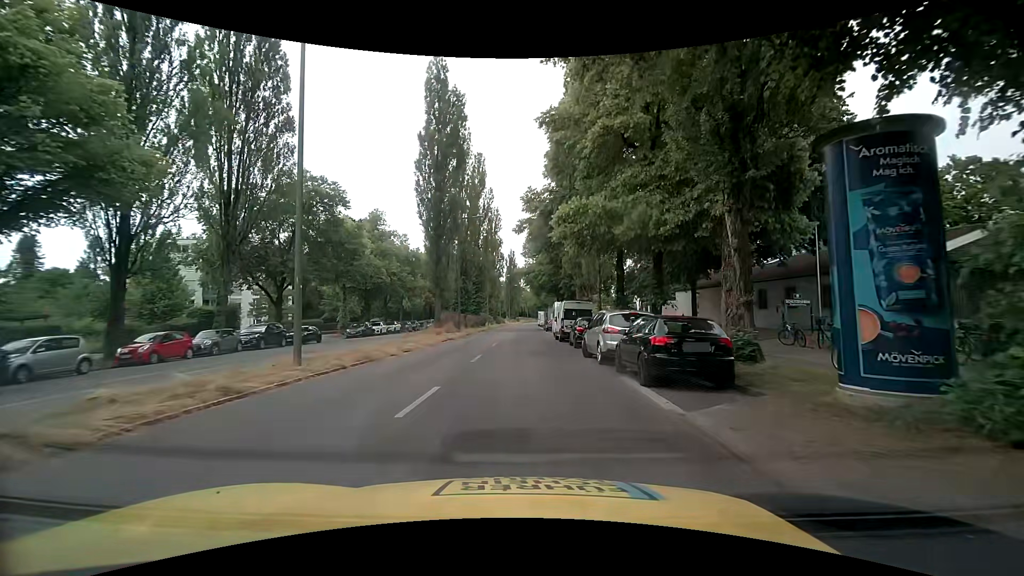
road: secondary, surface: asphalt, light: Day
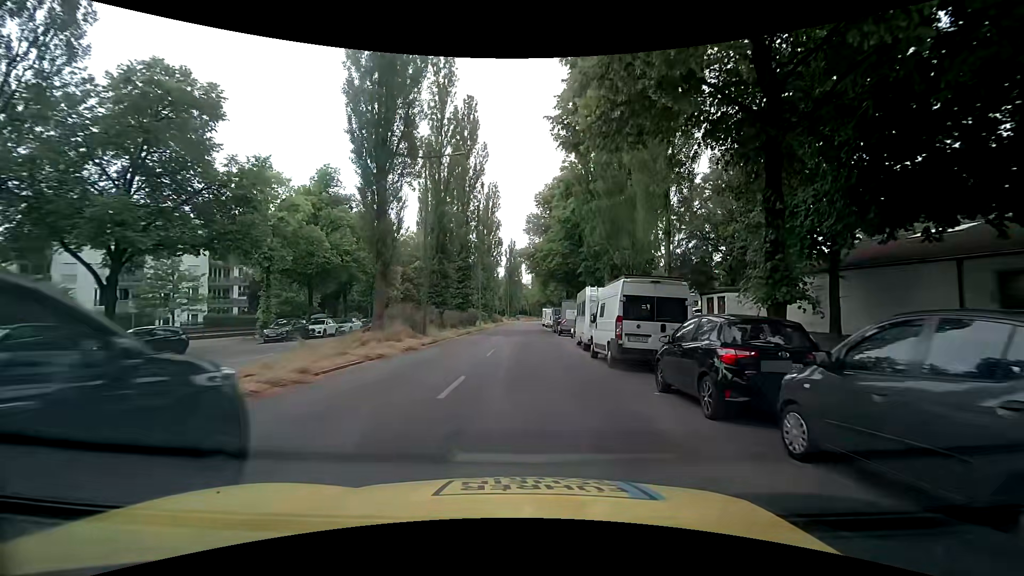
(-0.2, +16.8) m; 0°
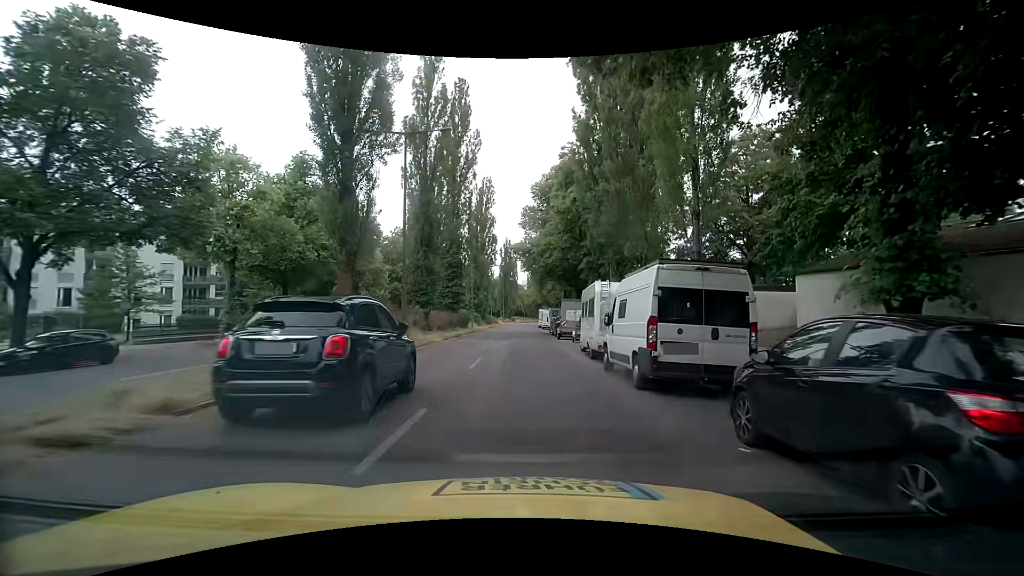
(0.0, +3.9) m; 0°
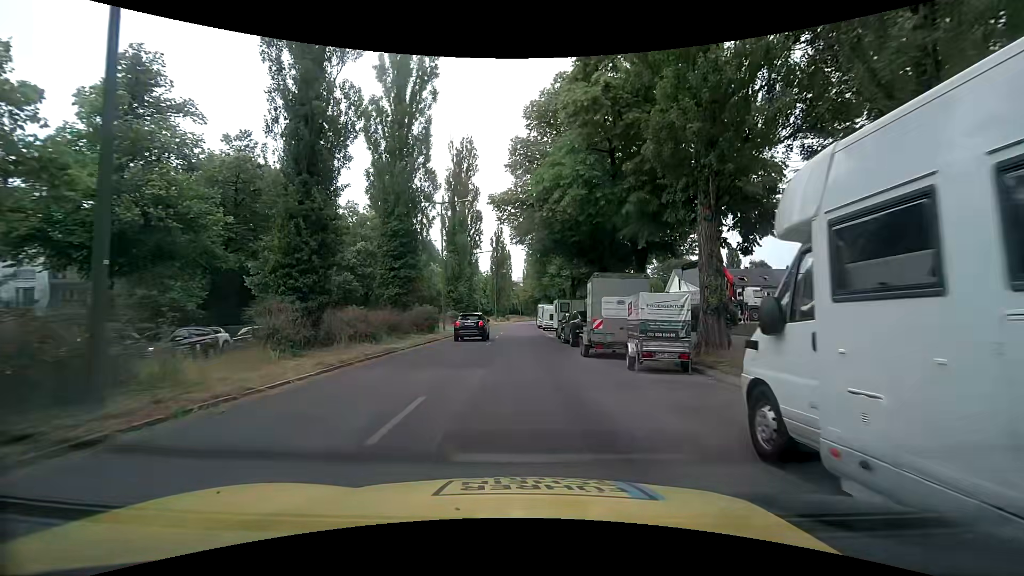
(+0.3, +17.1) m; +1°
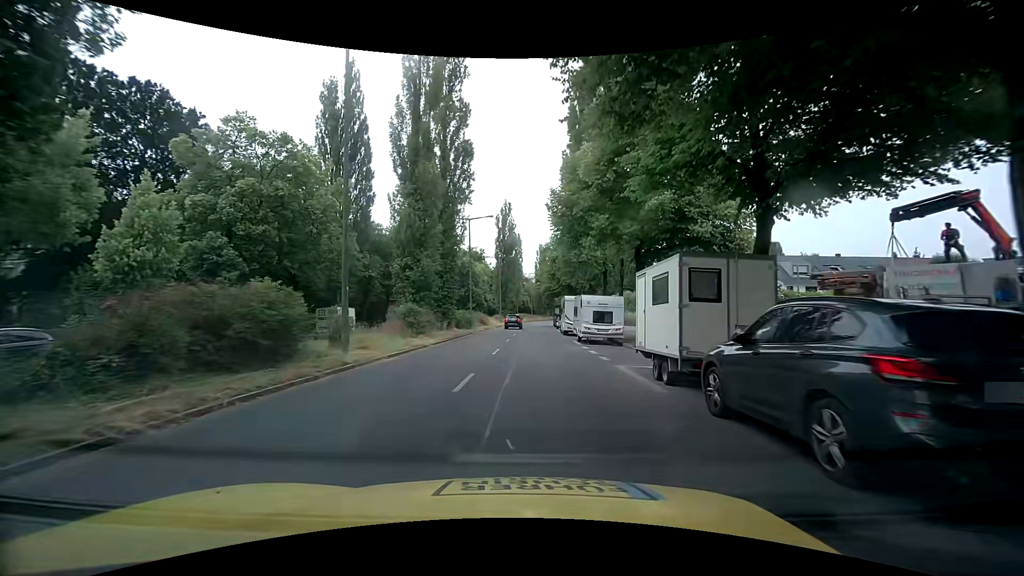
(-0.3, +24.0) m; -2°
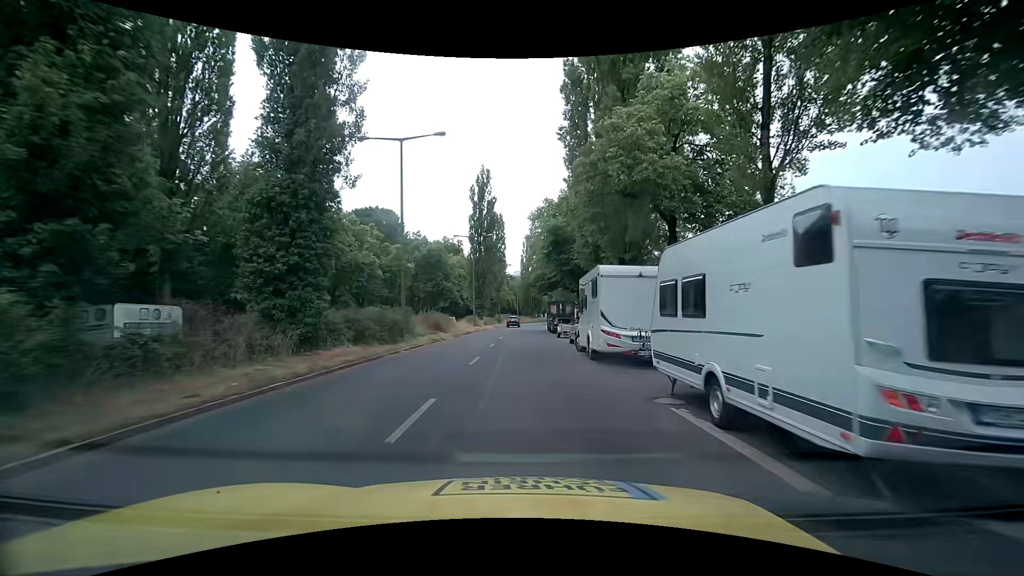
(+0.6, +21.7) m; +2°
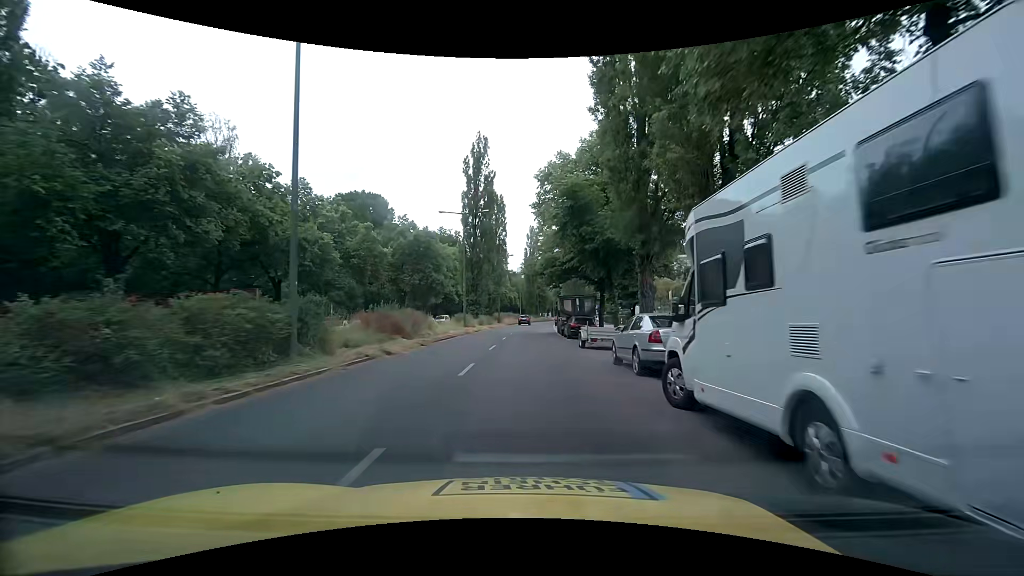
(-0.1, +12.2) m; -1°
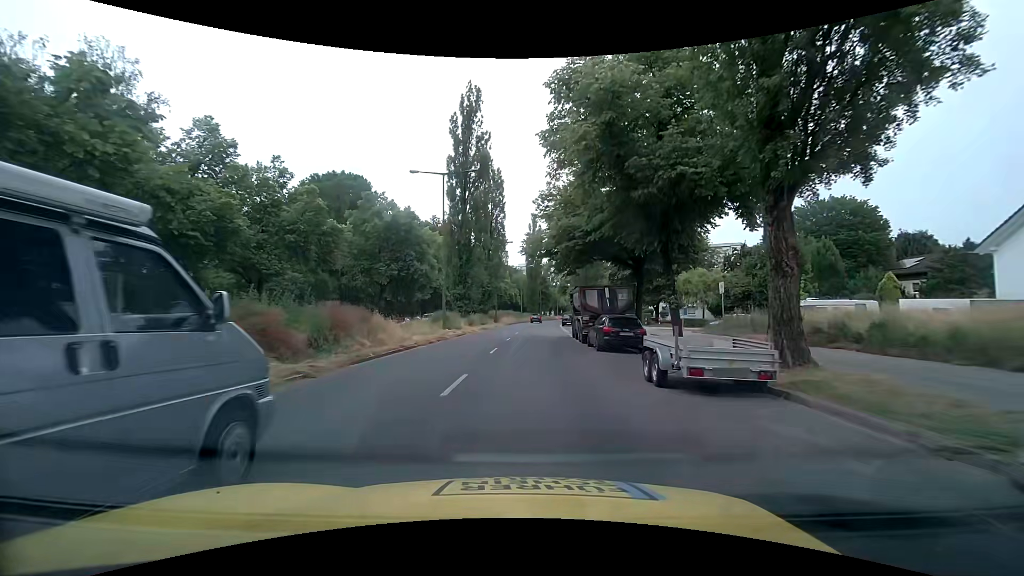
(+0.1, +12.0) m; +1°
